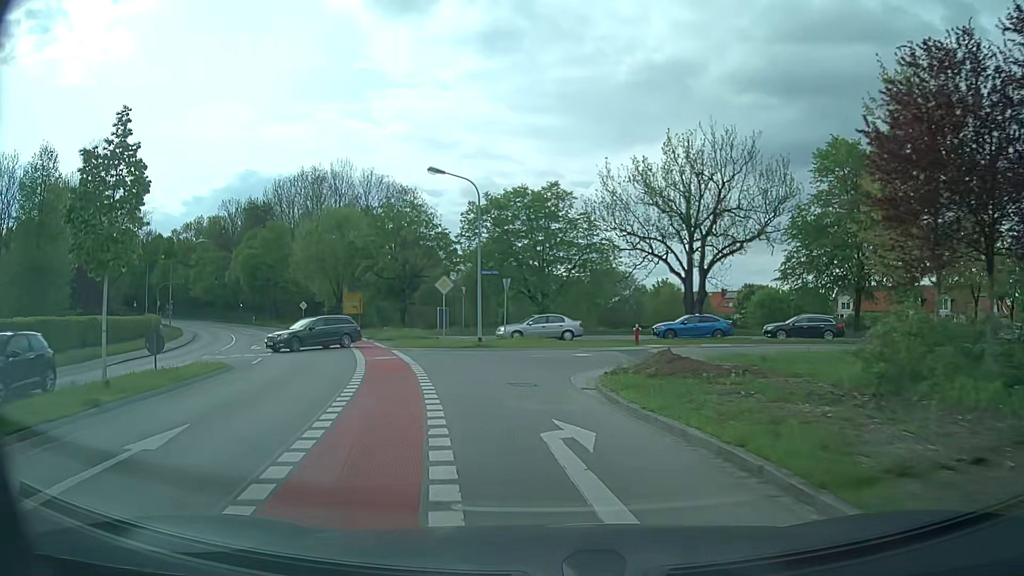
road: secondary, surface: asphalt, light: Day
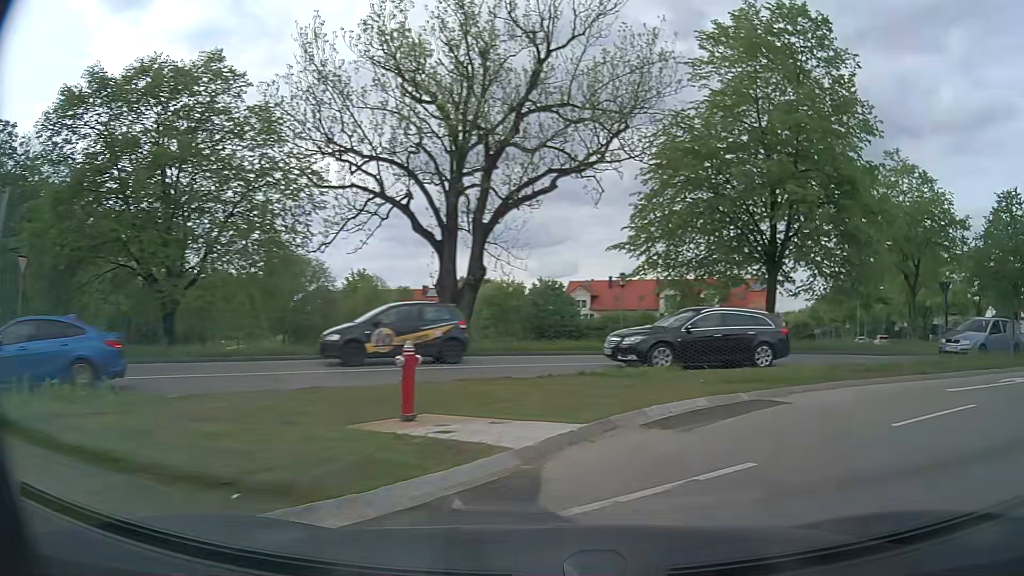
(+0.8, +23.5) m; +26°
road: tertiary
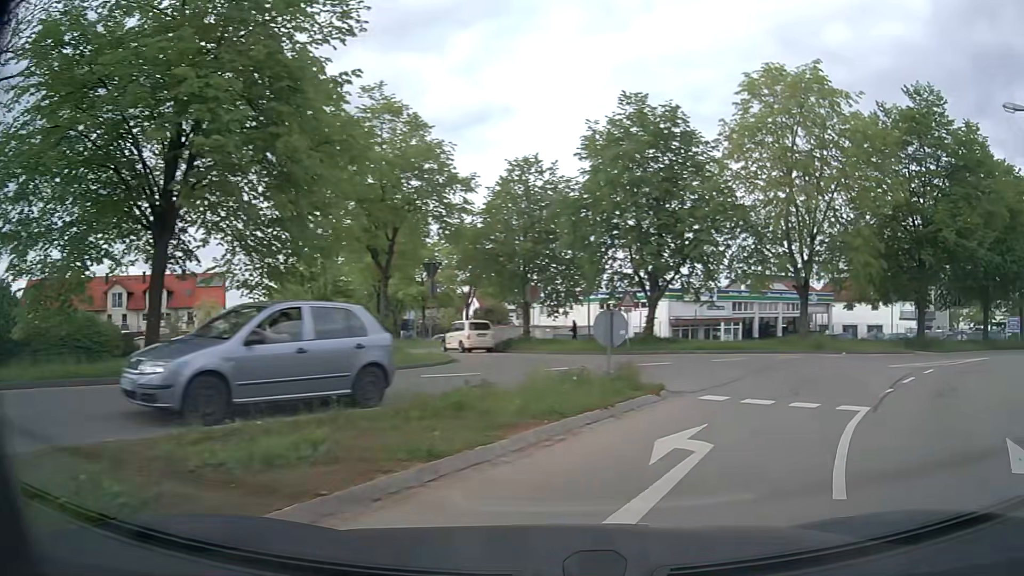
(+3.8, +9.2) m; +45°
(+3, +9) (+6, +19) (+3, +28) (-2, +37) (-6, +46) (-11, +55) (-15, +64) (-20, +73) (-24, +82) (-29, +91) m
